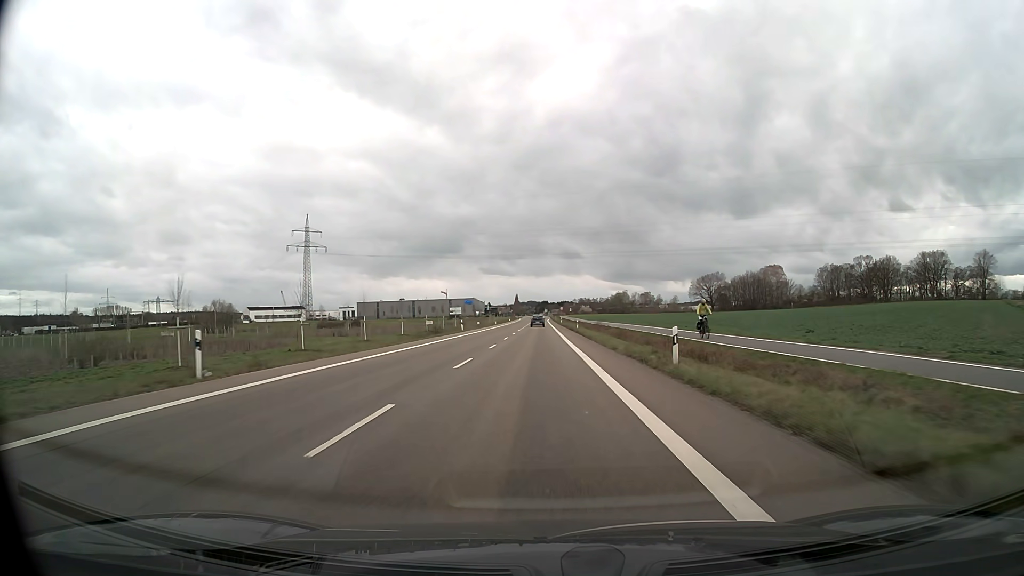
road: secondary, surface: asphalt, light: Day
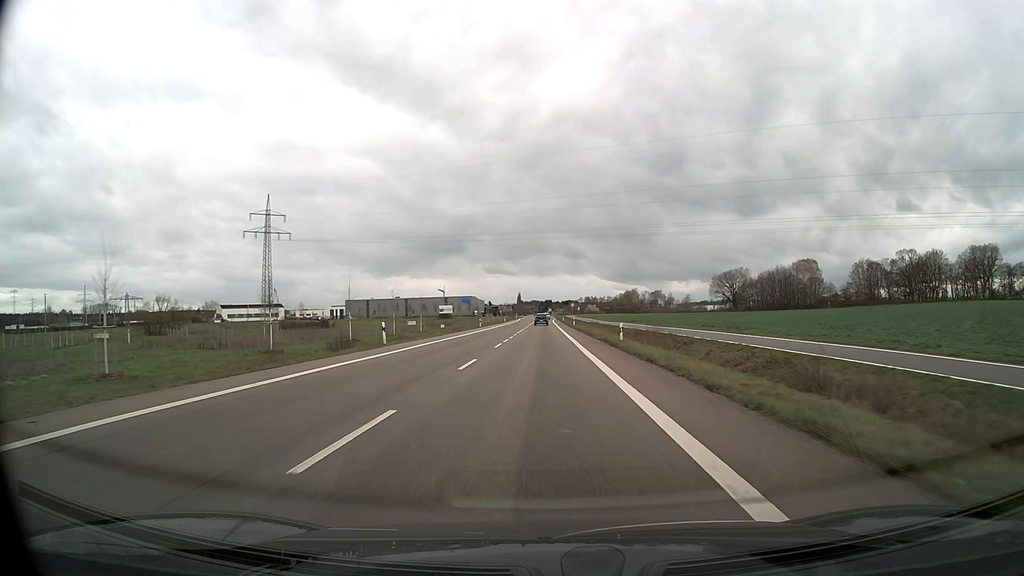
(-0.1, +34.9) m; 0°
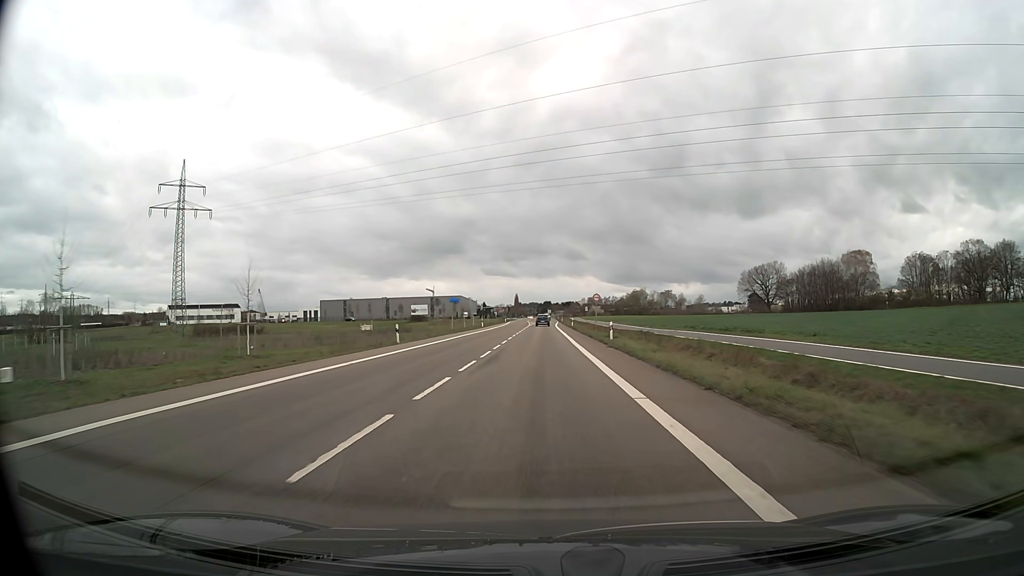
(+0.1, +46.5) m; 0°
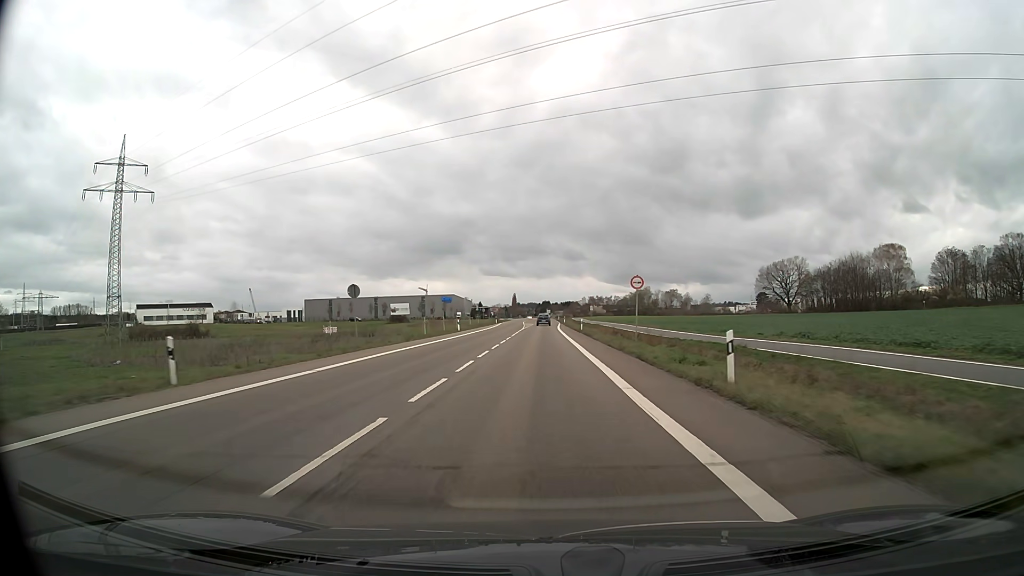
(0.0, +23.2) m; 0°
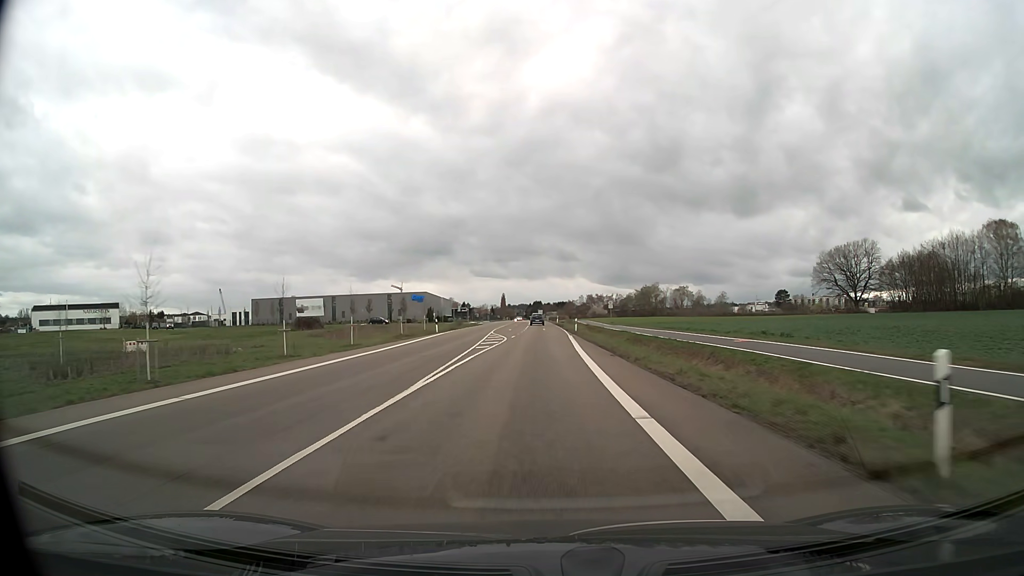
(+0.2, +58.0) m; +1°
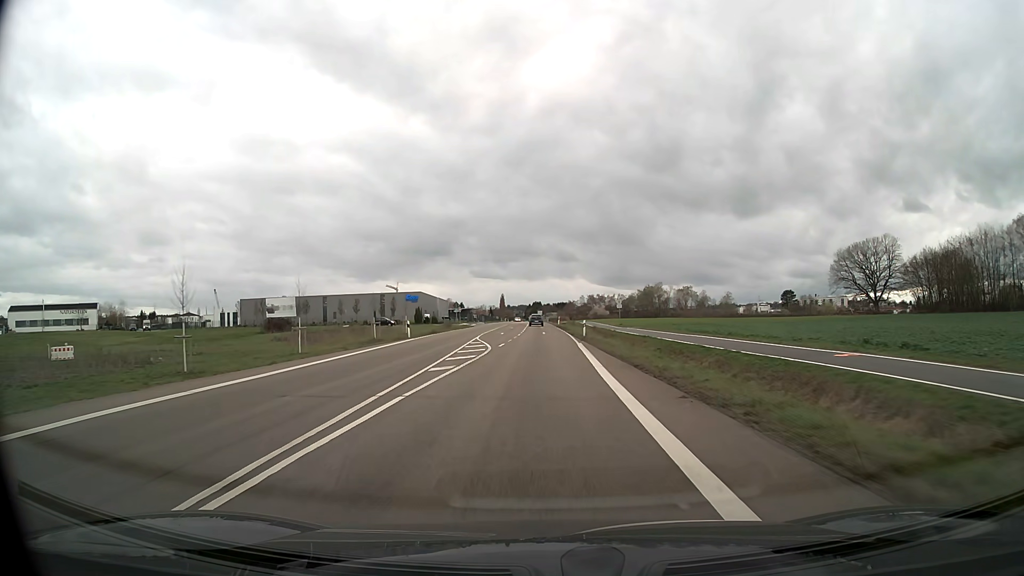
(0.0, +11.6) m; 0°
(0, +10) (0, +20) (0, +30) (0, +40) (0, +50) (0, +60) (0, +70) (0, +80) (0, +90) (-1, +100) m
